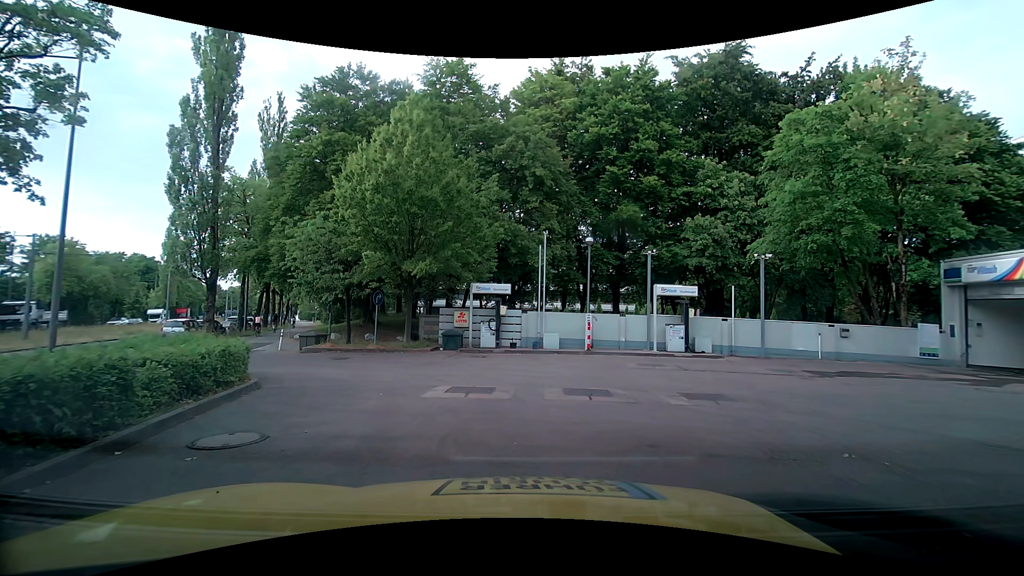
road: service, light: Day
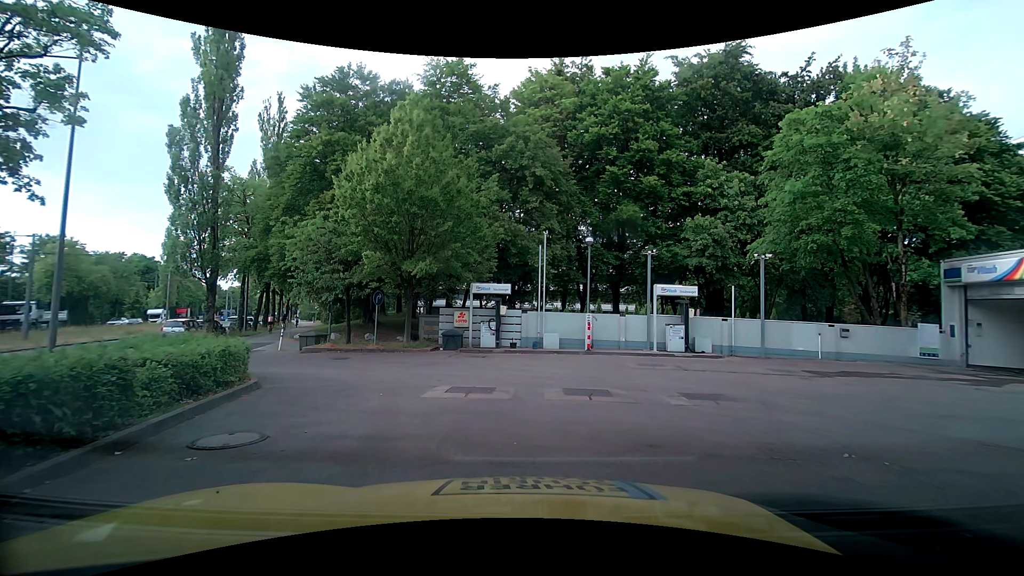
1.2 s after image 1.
(0.0, 0.0) m; 0°
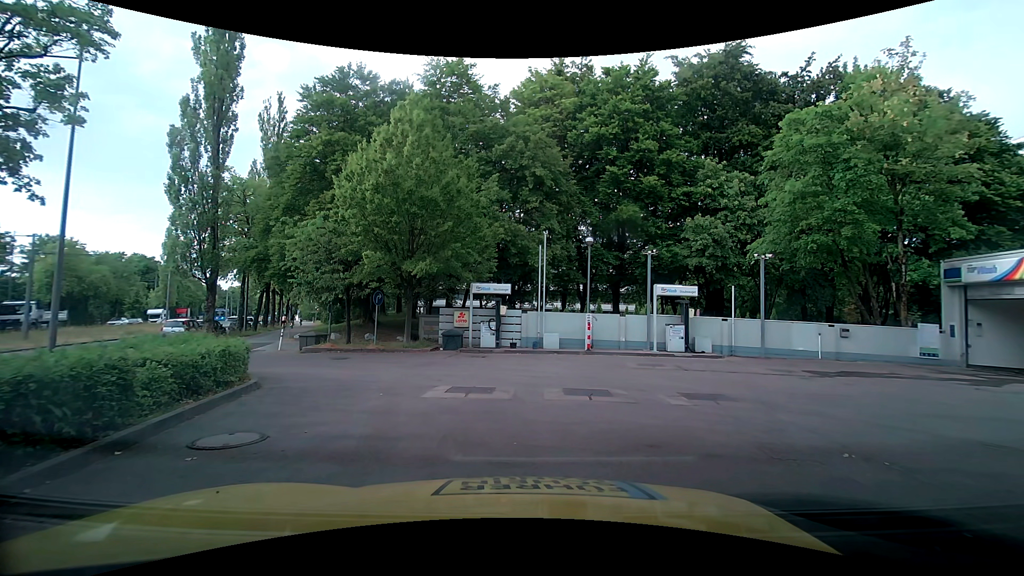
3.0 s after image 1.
(0.0, 0.0) m; 0°
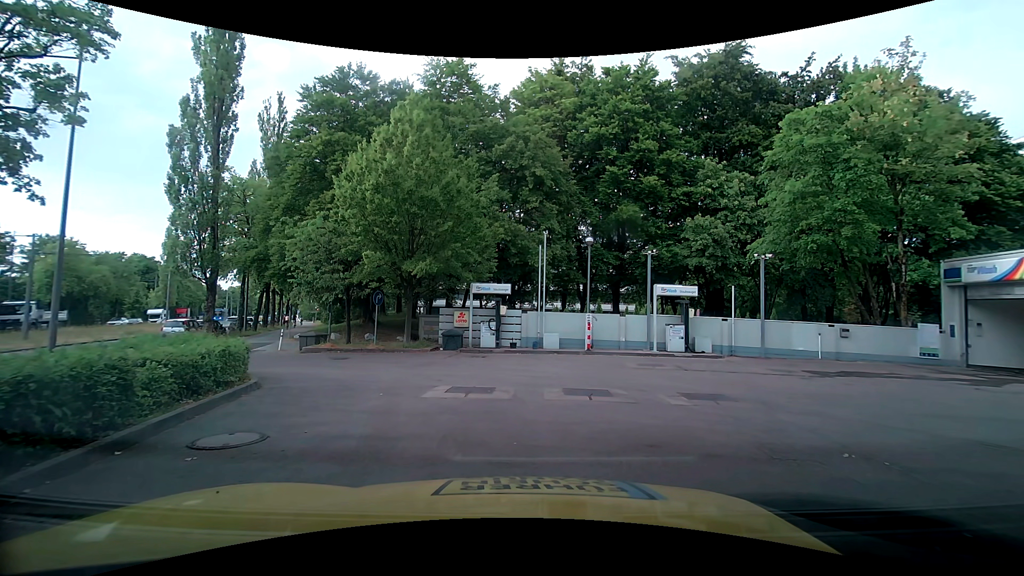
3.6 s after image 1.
(0.0, 0.0) m; 0°
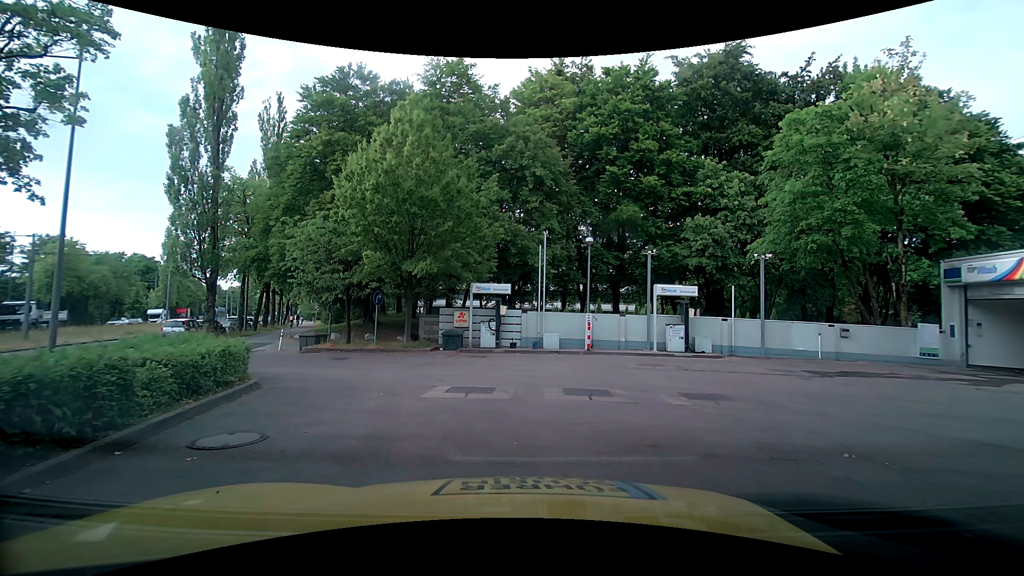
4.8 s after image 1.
(0.0, 0.0) m; 0°
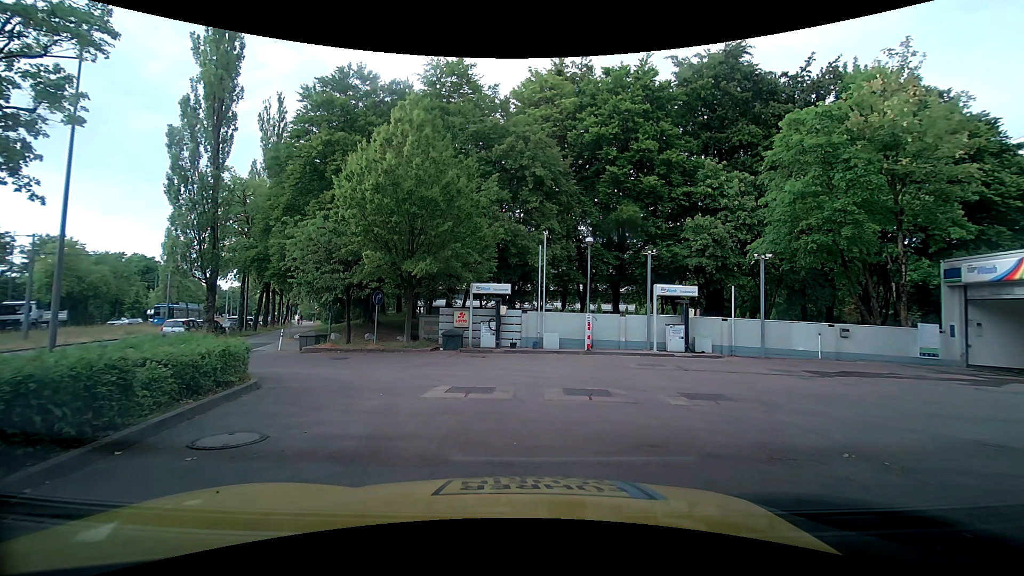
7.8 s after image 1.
(0.0, 0.0) m; 0°
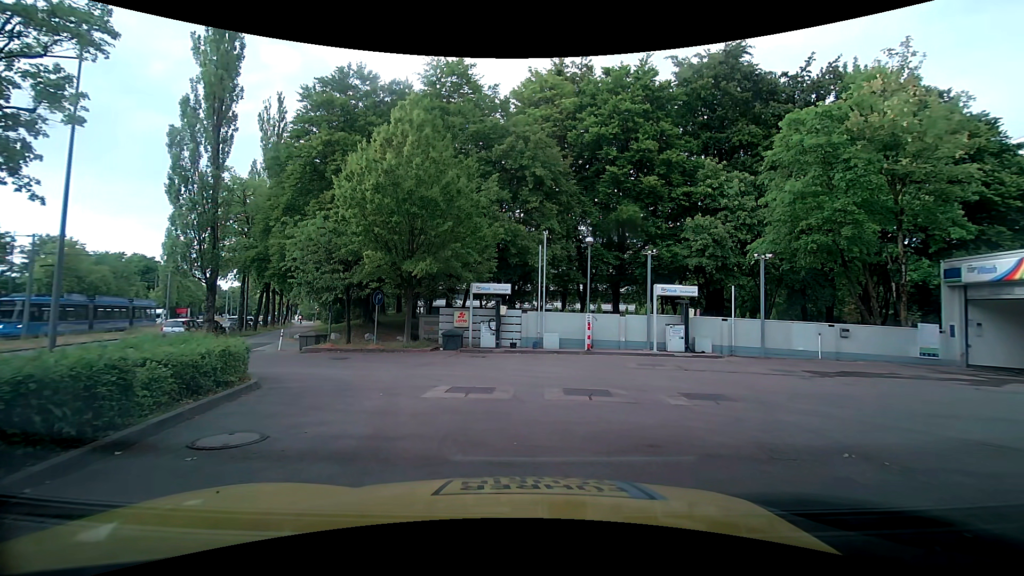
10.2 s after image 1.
(0.0, 0.0) m; 0°
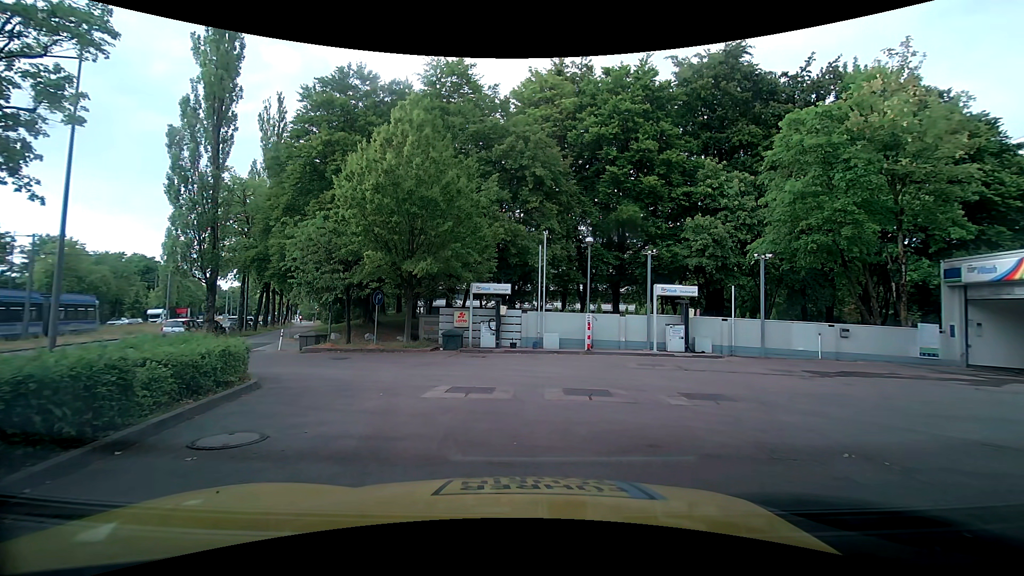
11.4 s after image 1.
(0.0, 0.0) m; 0°
